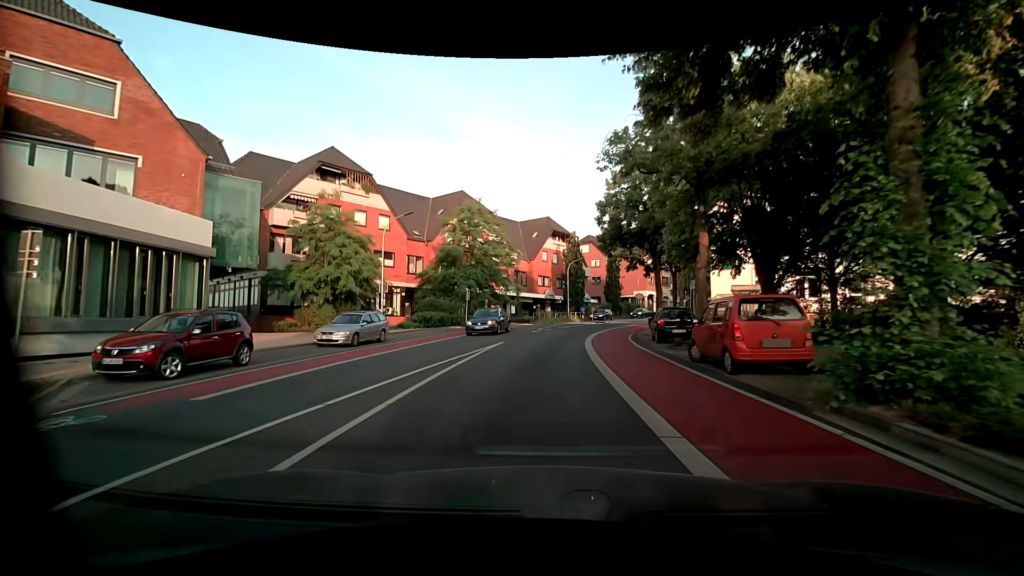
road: unclassified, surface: asphalt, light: Day
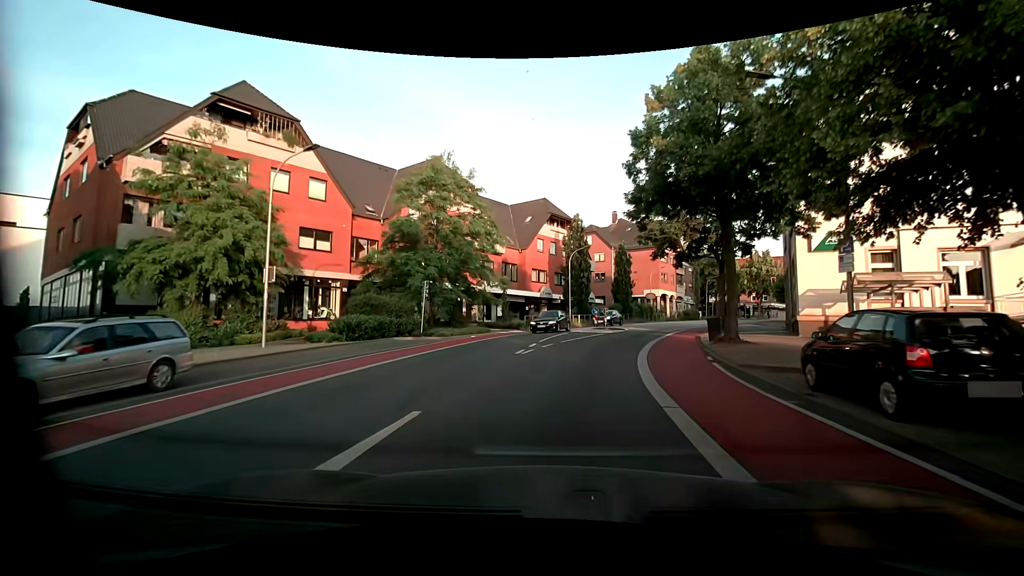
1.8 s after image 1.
(-0.2, +13.6) m; -1°
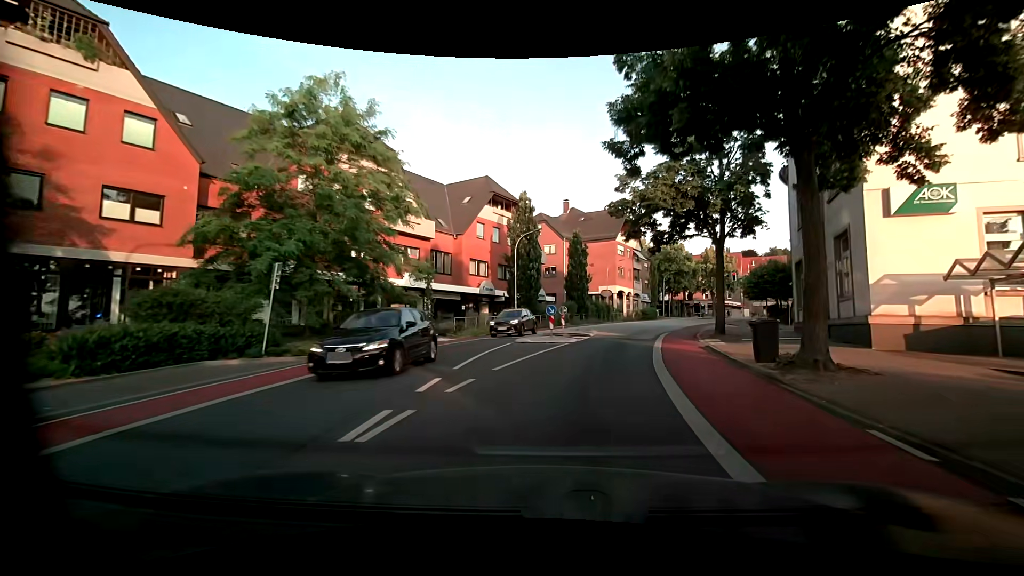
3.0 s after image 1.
(+0.7, +10.3) m; +7°
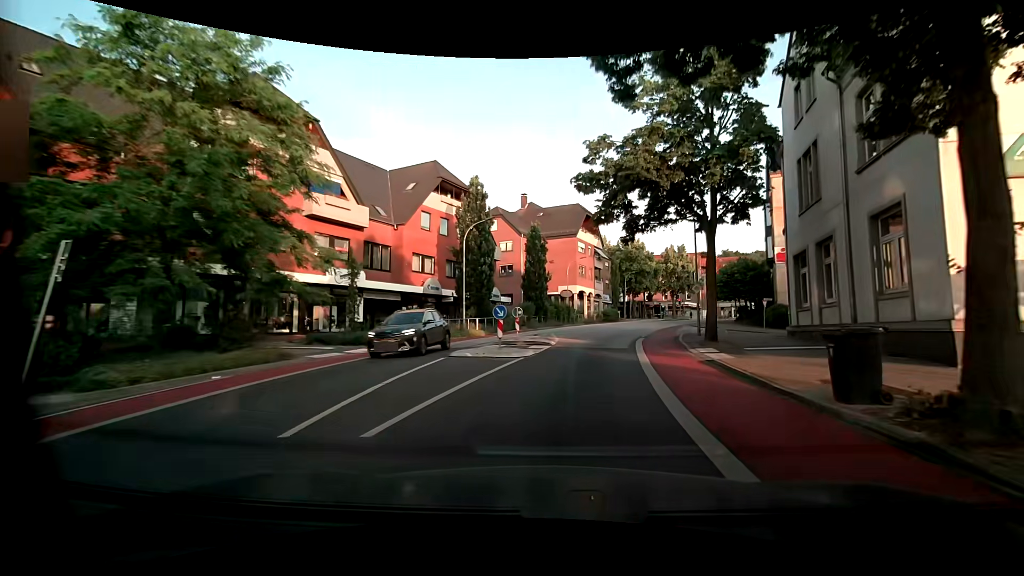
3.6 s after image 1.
(+0.3, +5.6) m; +5°
(+1, +10) (+2, +20) (+4, +30) (+7, +39) (+10, +49) (+14, +58) (+19, +67) (+24, +75) (+29, +84) (+36, +91) m
